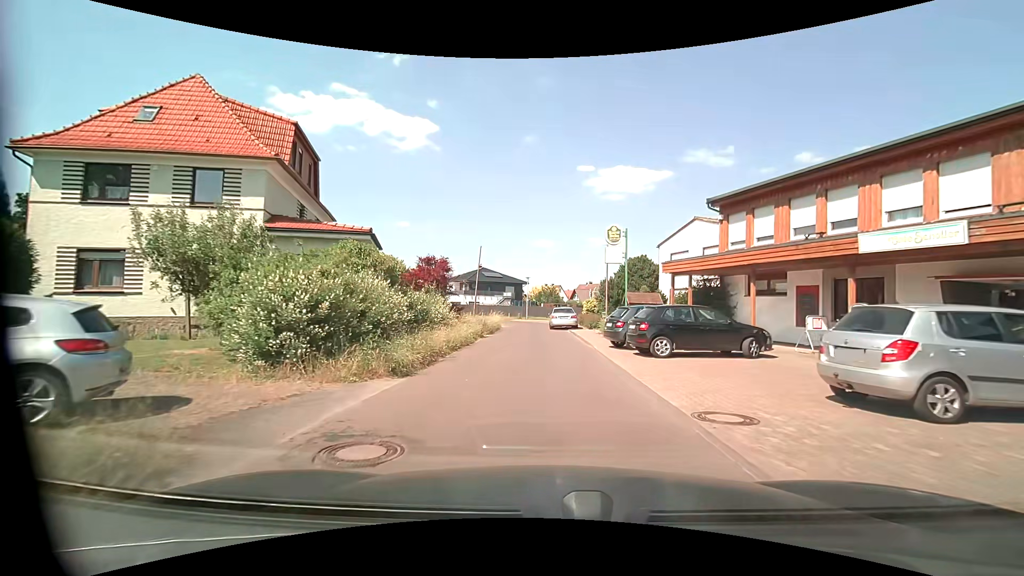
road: residential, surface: asphalt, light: Day
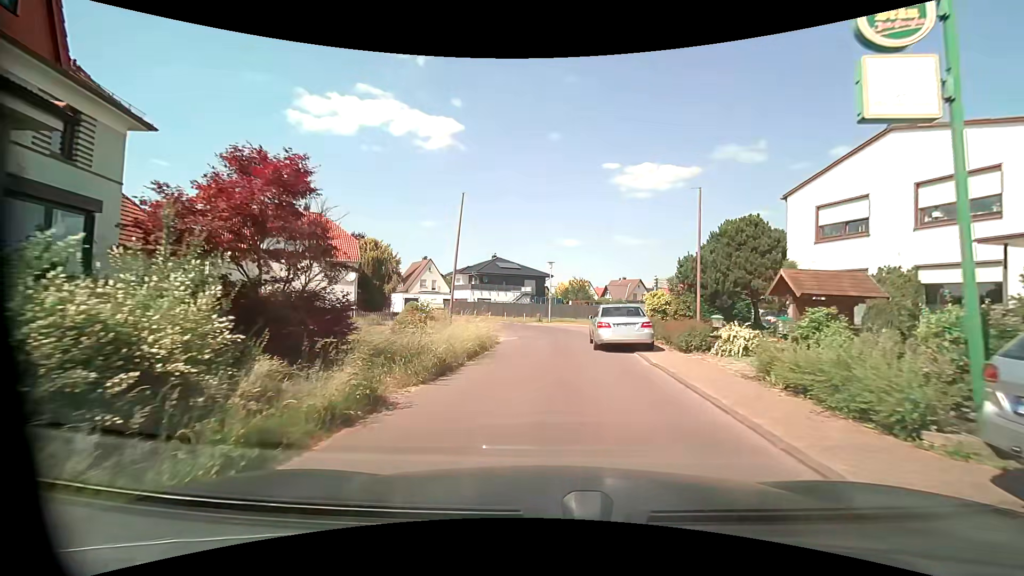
(-0.5, +17.2) m; -3°
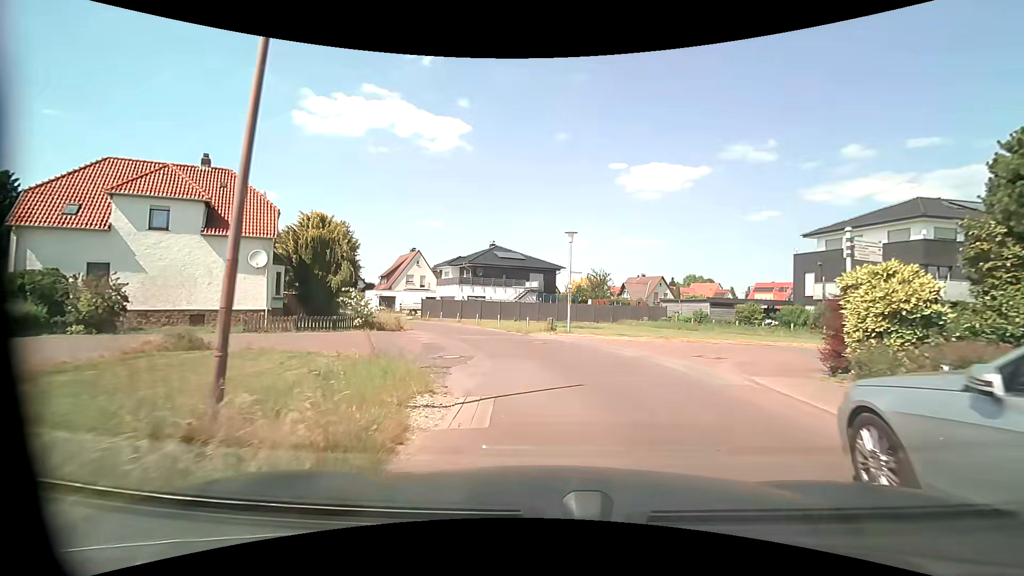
(-0.5, +15.5) m; -1°
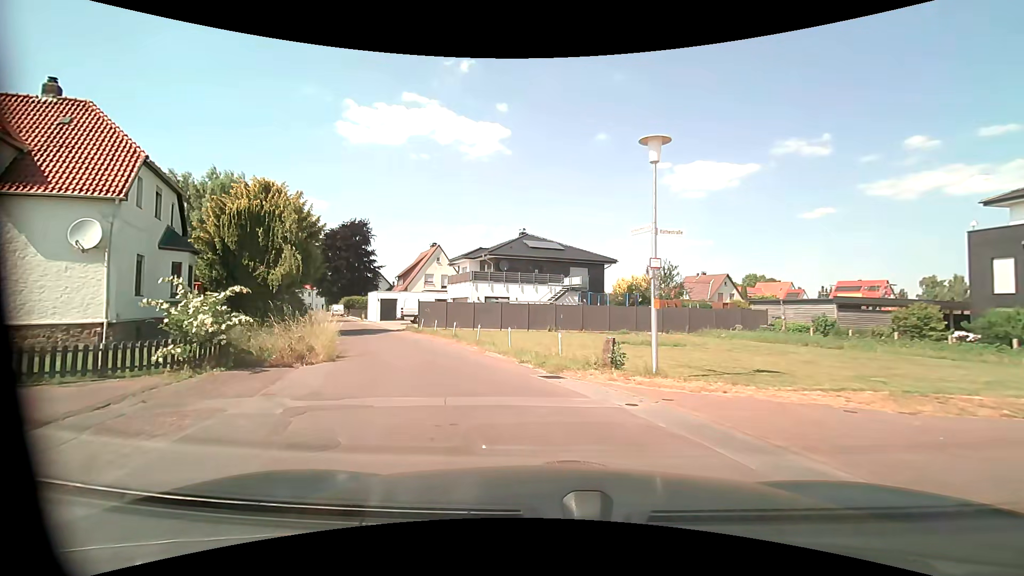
(0.0, +13.3) m; -4°
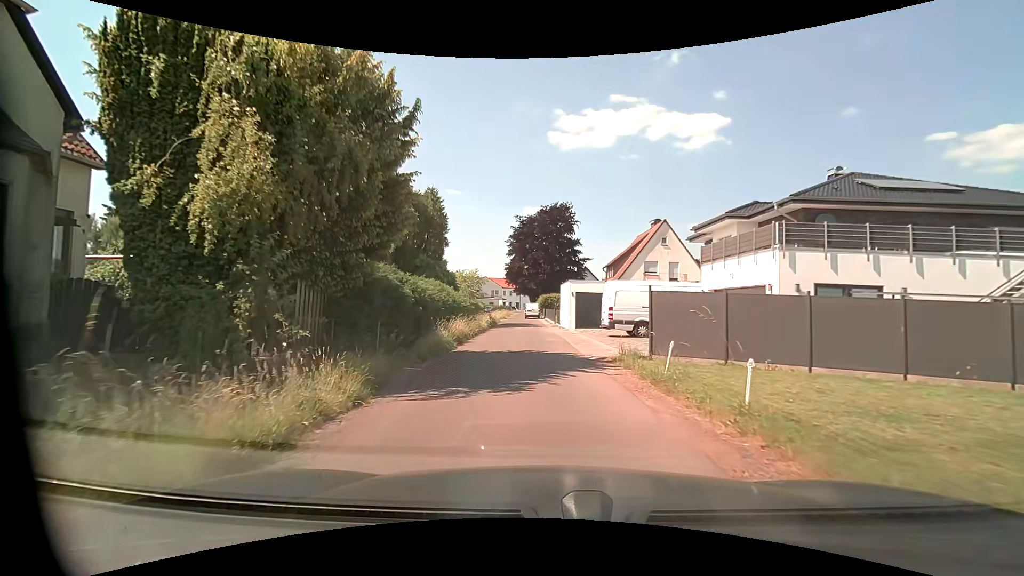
(-4.9, +19.5) m; -24°
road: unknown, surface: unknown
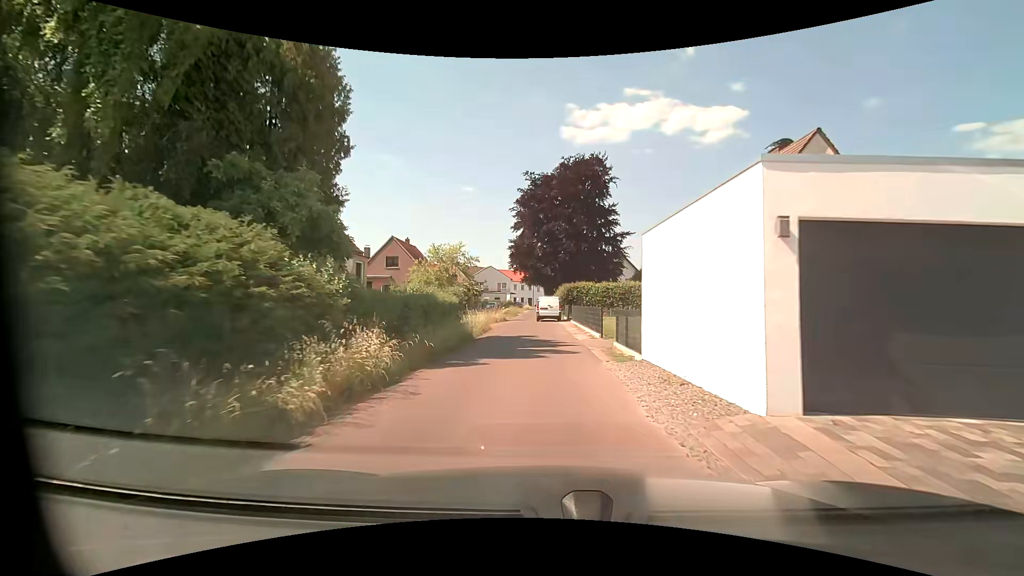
(-1.0, +24.1) m; -2°
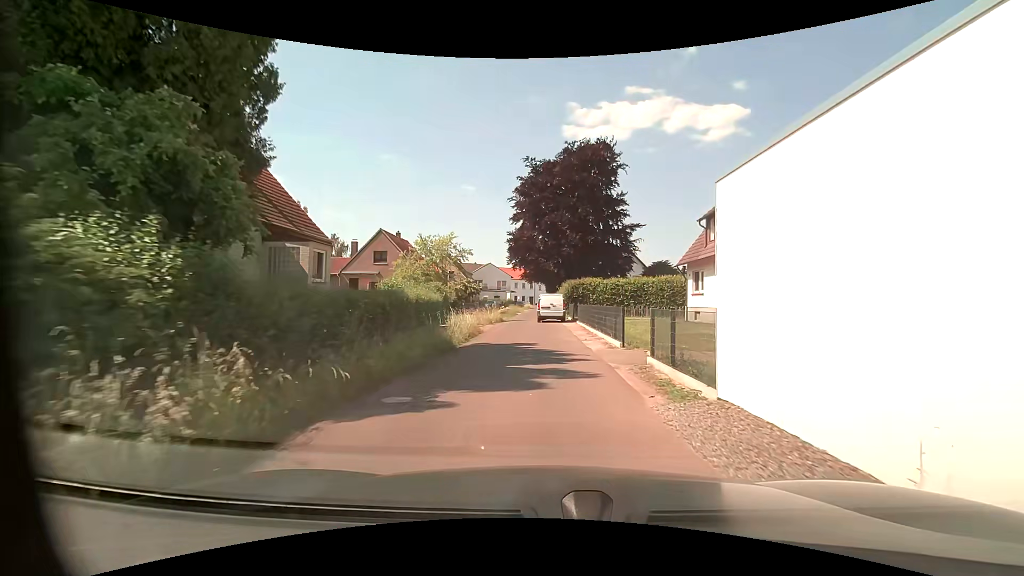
(0.0, +4.8) m; -1°
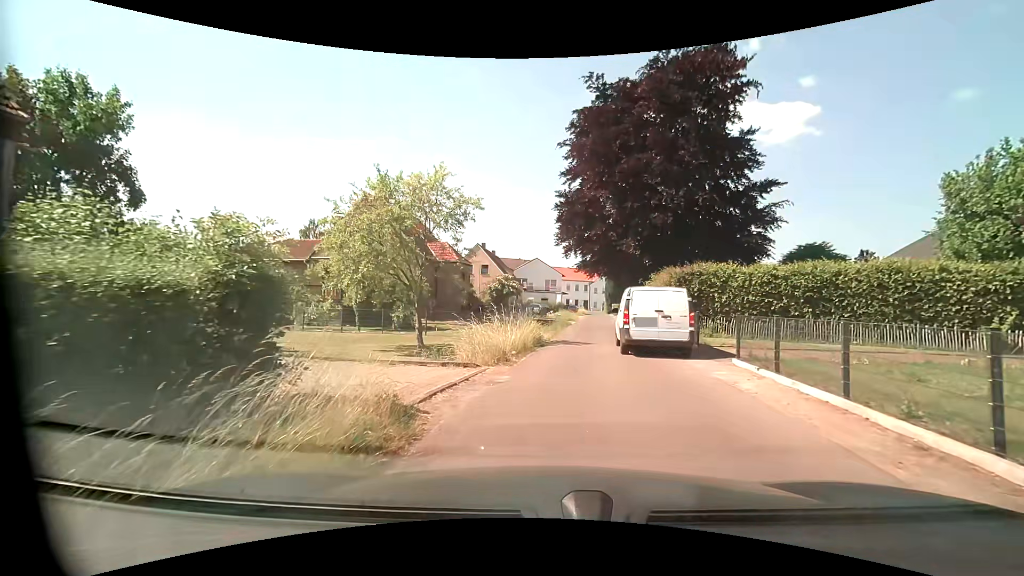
(-0.8, +18.5) m; -5°
(0, +10) (+1, +20) (+2, +30) (+4, +40) (+5, +50) (+6, +60) (+7, +70) (+8, +80) (+9, +89) (+9, +99) m
